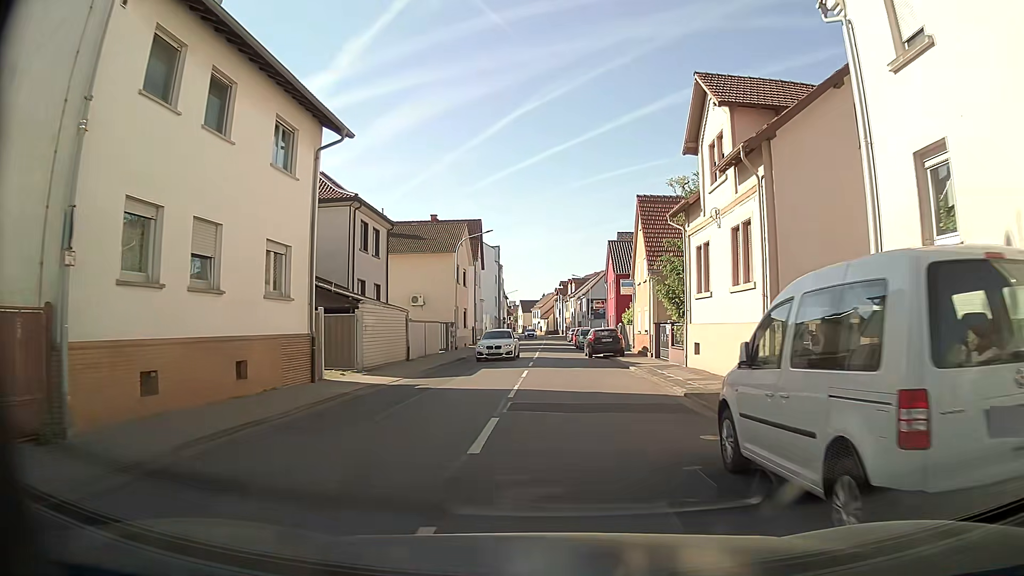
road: tertiary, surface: asphalt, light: Day
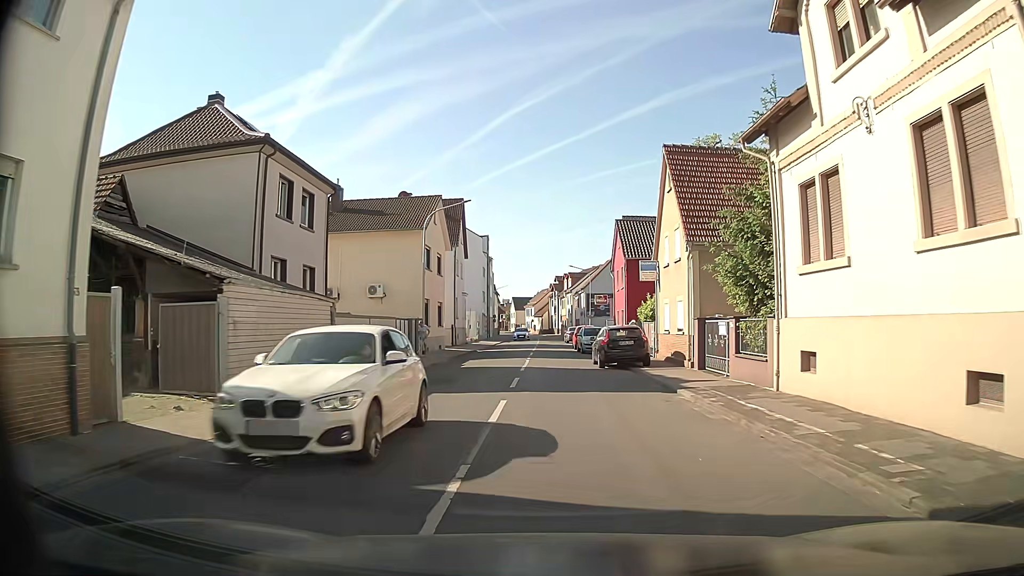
(+0.1, +9.9) m; +1°
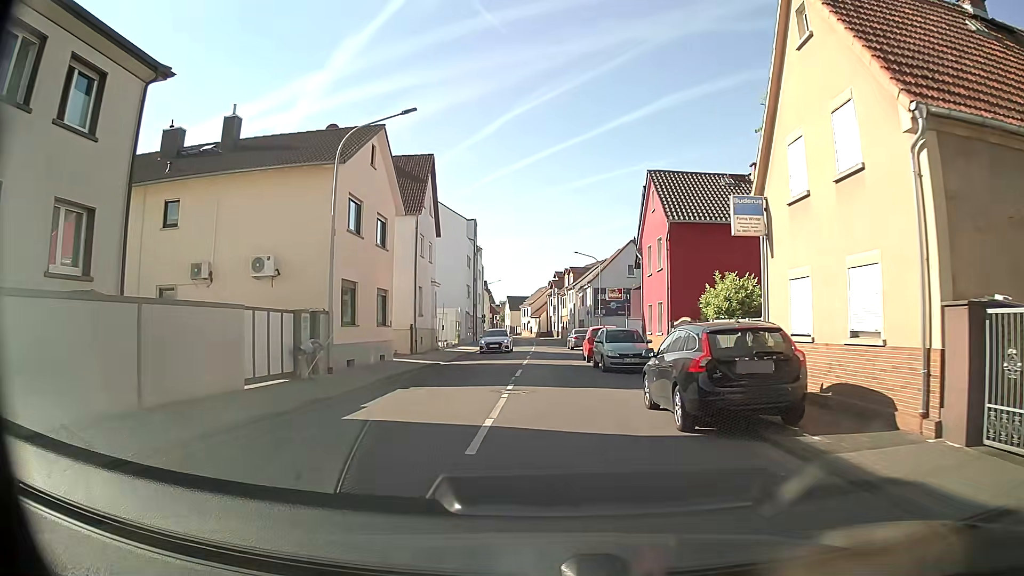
(-0.2, +14.6) m; -1°
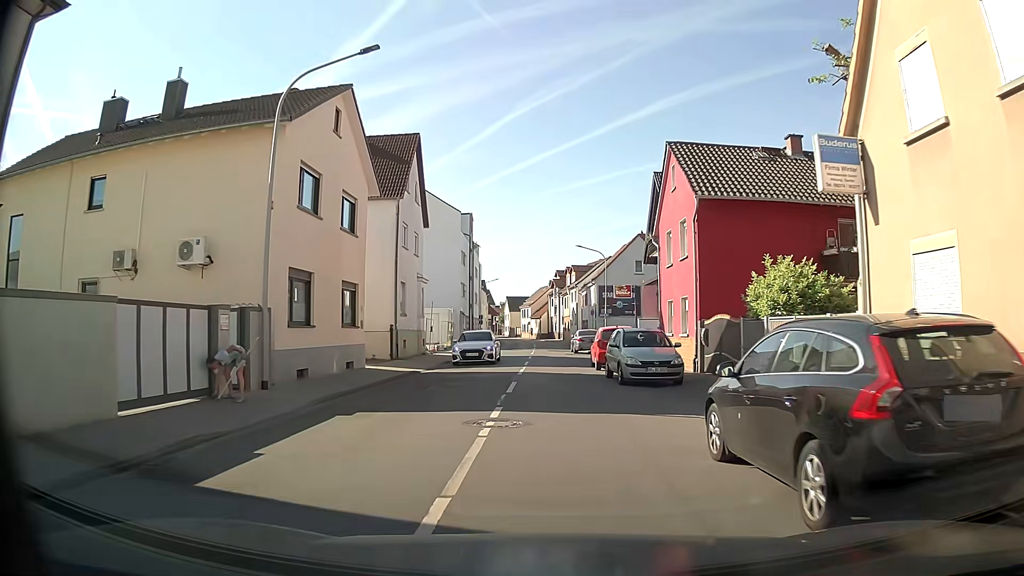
(0.0, +4.8) m; 0°
